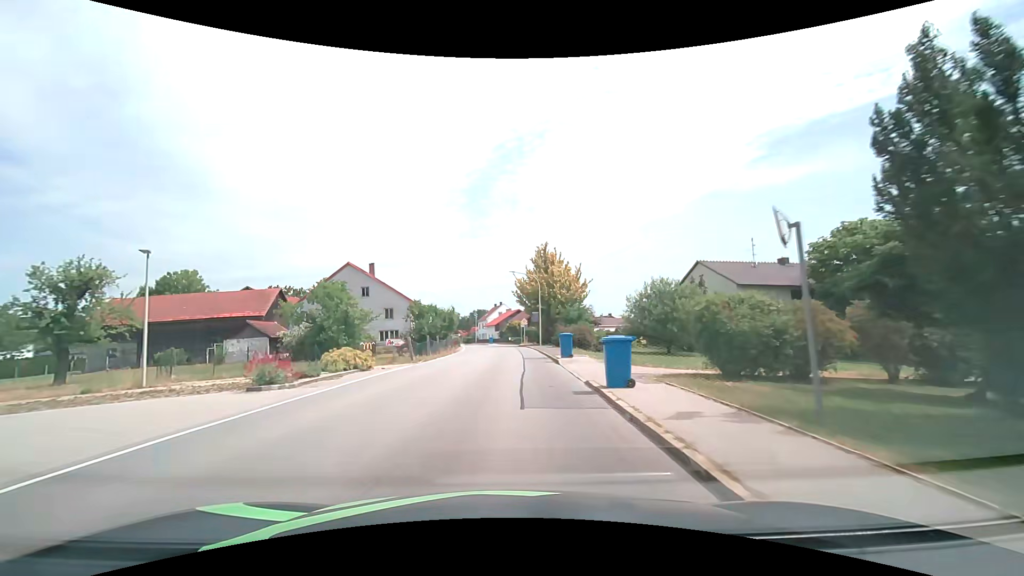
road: secondary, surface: asphalt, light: Day
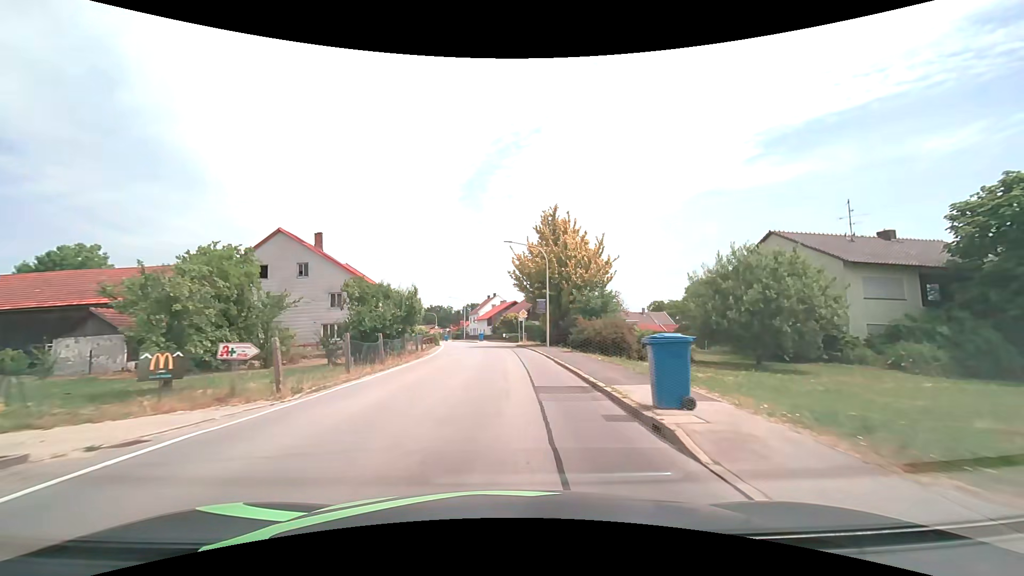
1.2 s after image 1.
(+0.2, +14.7) m; +1°
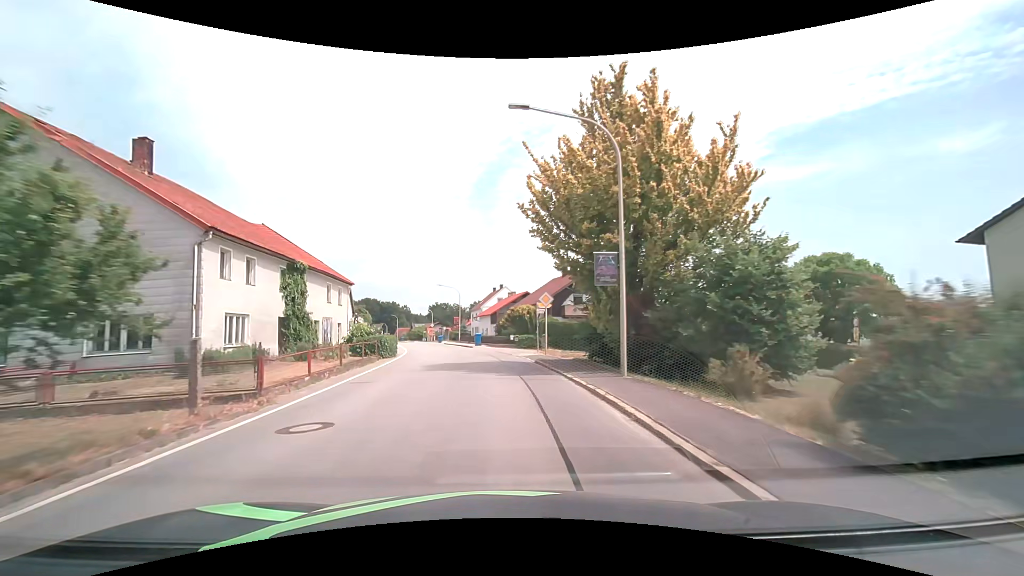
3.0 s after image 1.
(+0.1, +21.3) m; -1°
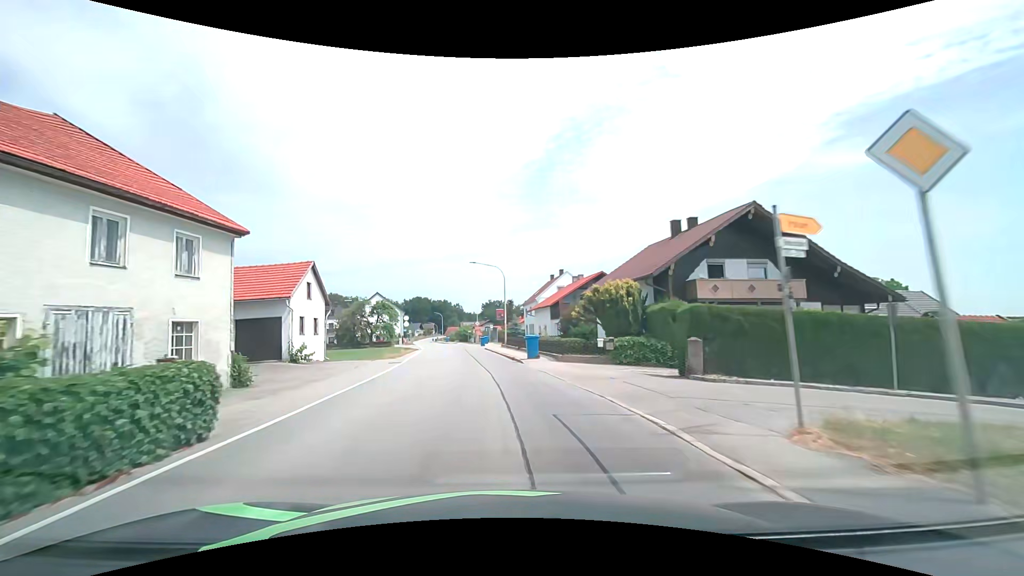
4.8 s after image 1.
(-1.0, +21.4) m; -5°
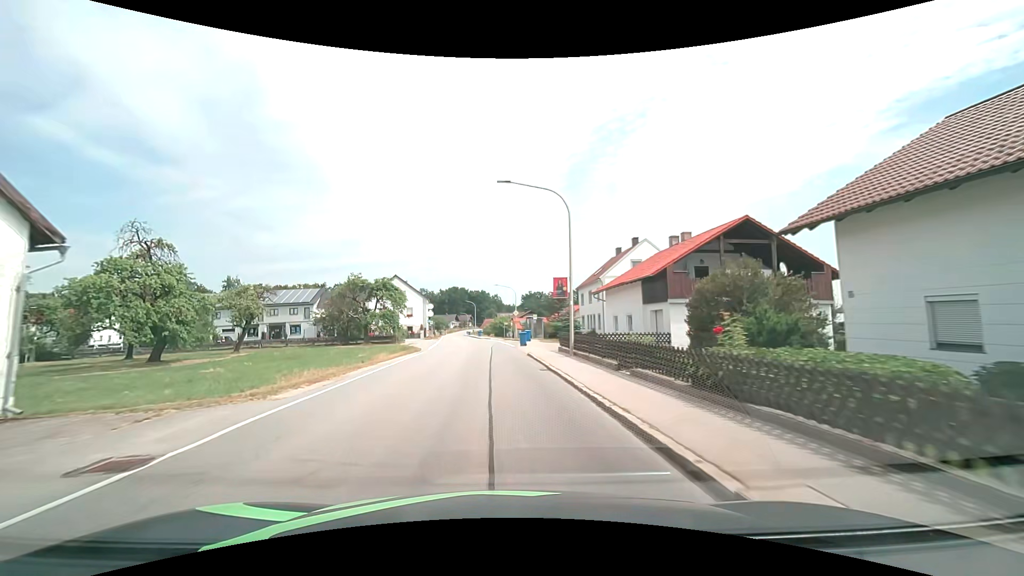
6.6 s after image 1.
(-1.4, +22.0) m; -6°
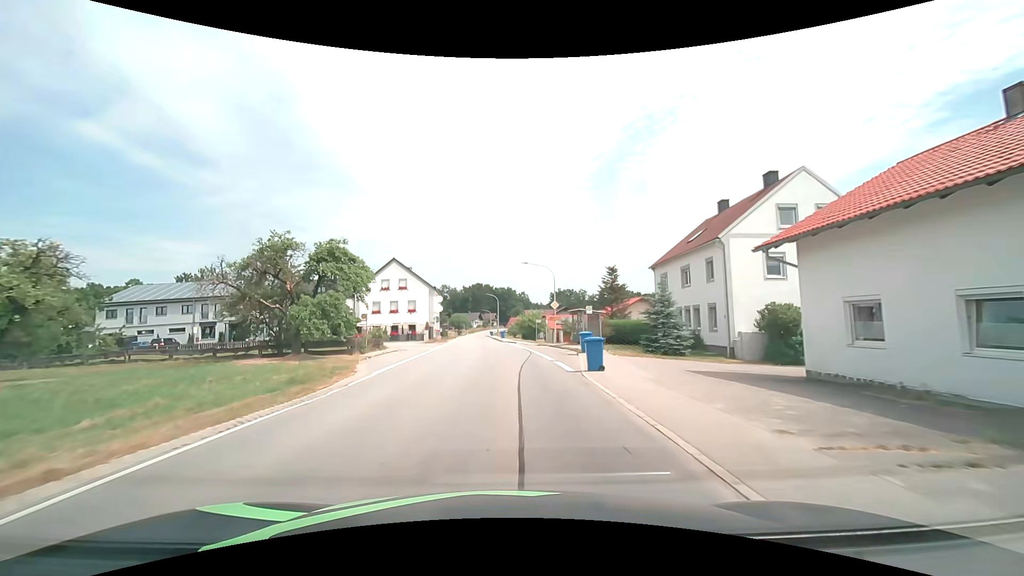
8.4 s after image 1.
(-0.6, +22.8) m; -3°
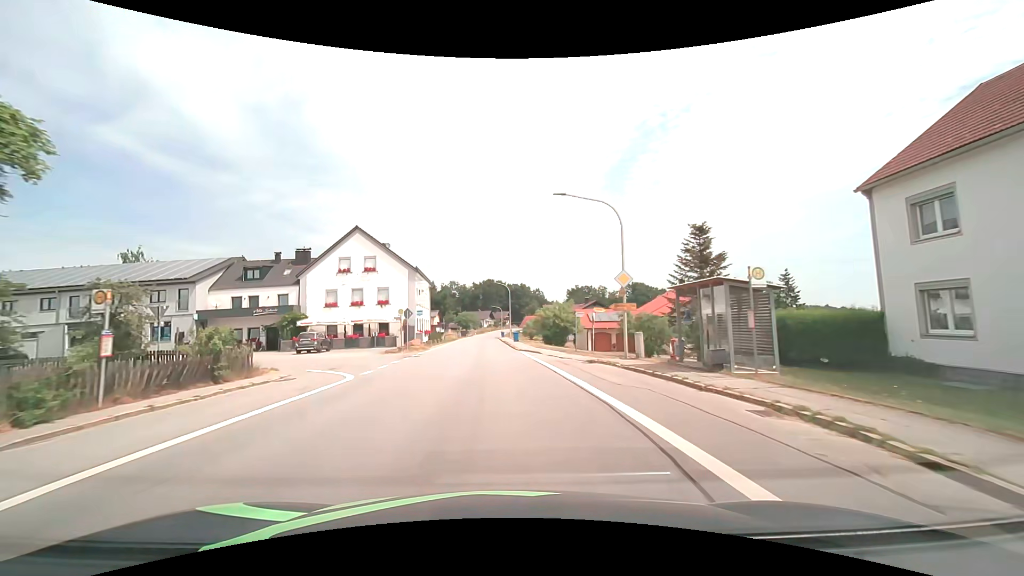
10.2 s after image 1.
(-0.3, +23.4) m; -2°
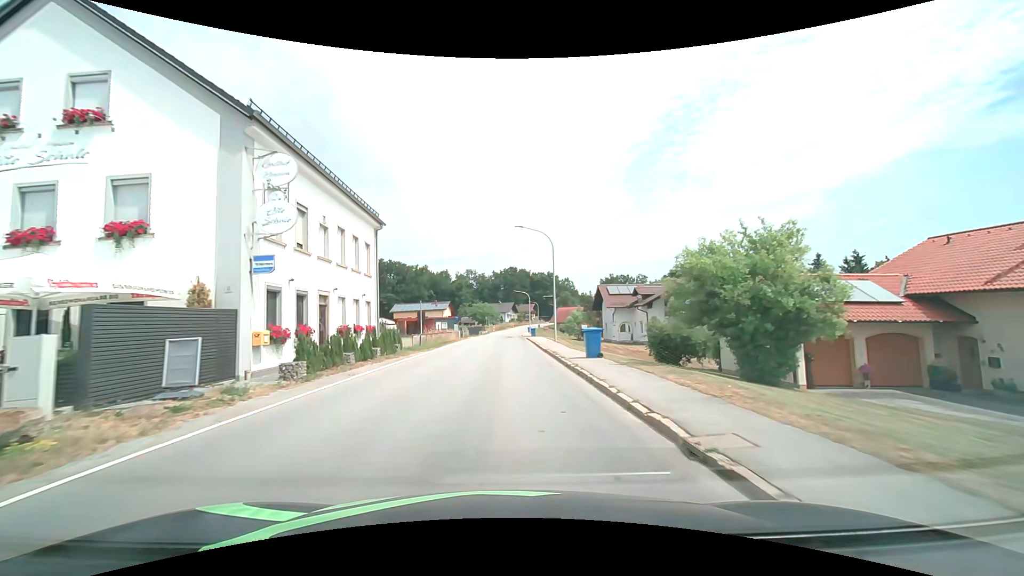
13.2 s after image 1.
(-1.3, +36.5) m; -3°
(0, +10) (0, +20) (0, +30) (0, +40) (0, +50) (0, +60) (0, +70) (+1, +80) (+1, +90) (+1, +100) m
